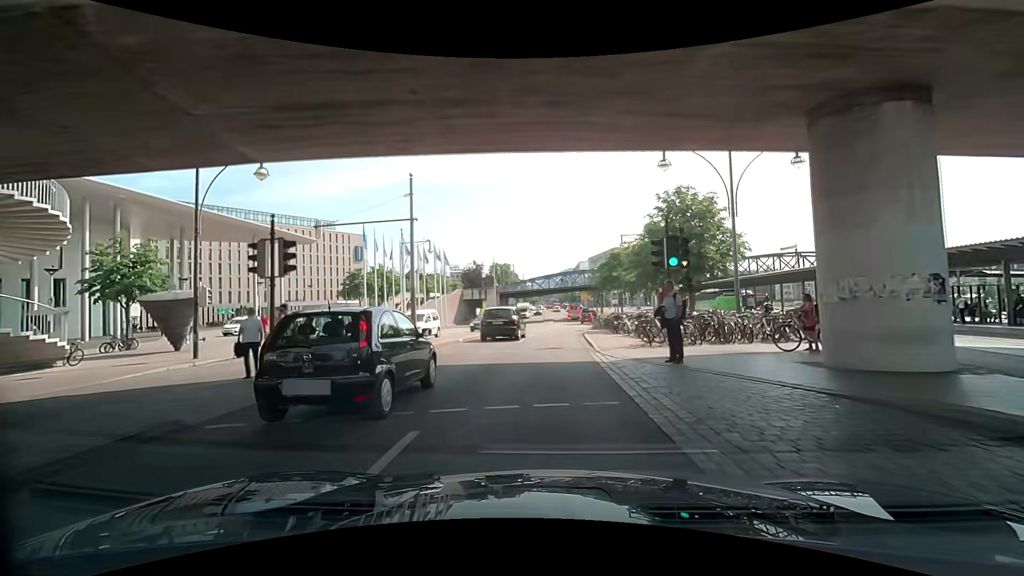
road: primary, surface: asphalt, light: Day
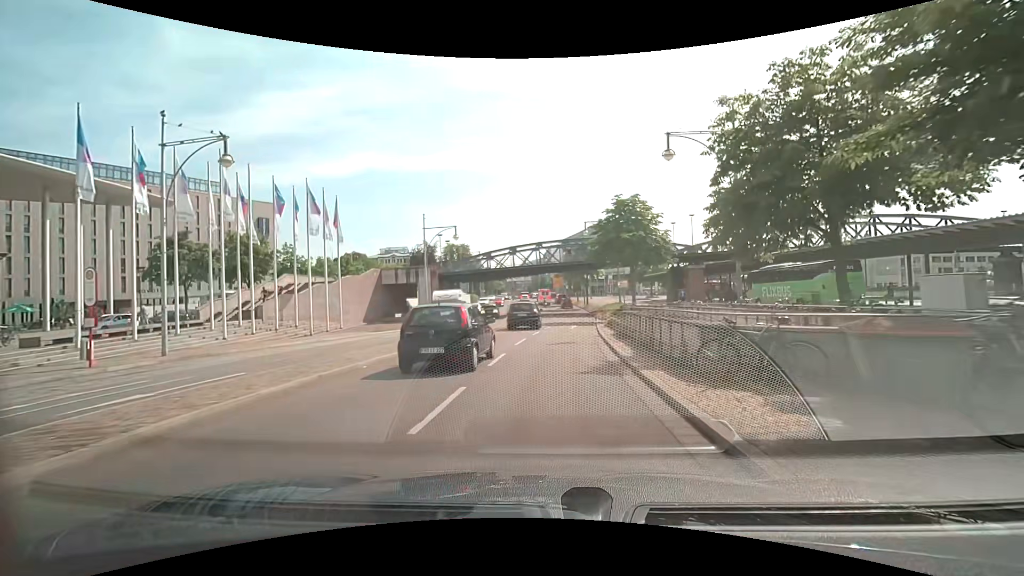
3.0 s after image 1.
(+1.5, +28.8) m; +3°
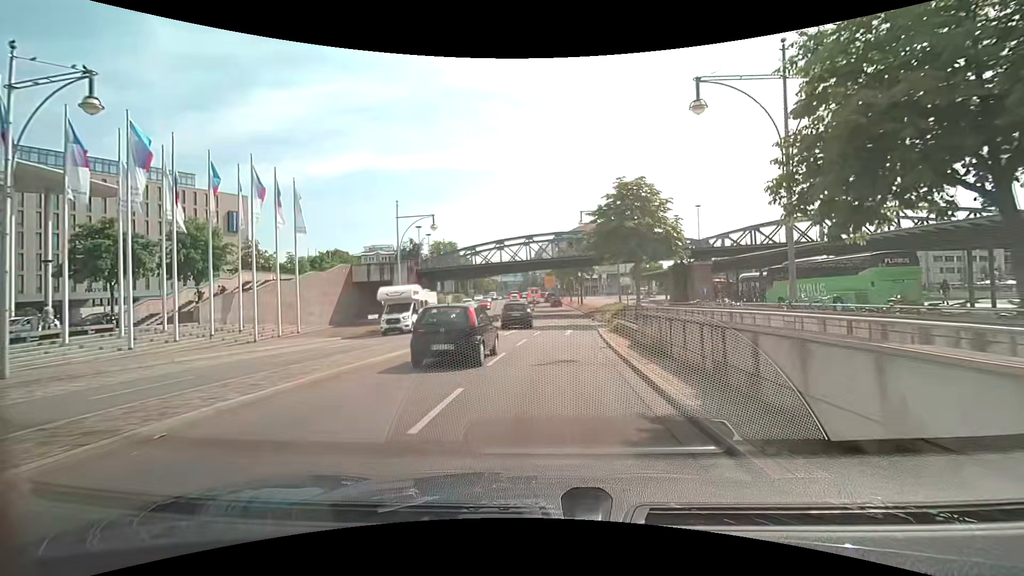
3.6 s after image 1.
(+0.1, +6.0) m; +2°
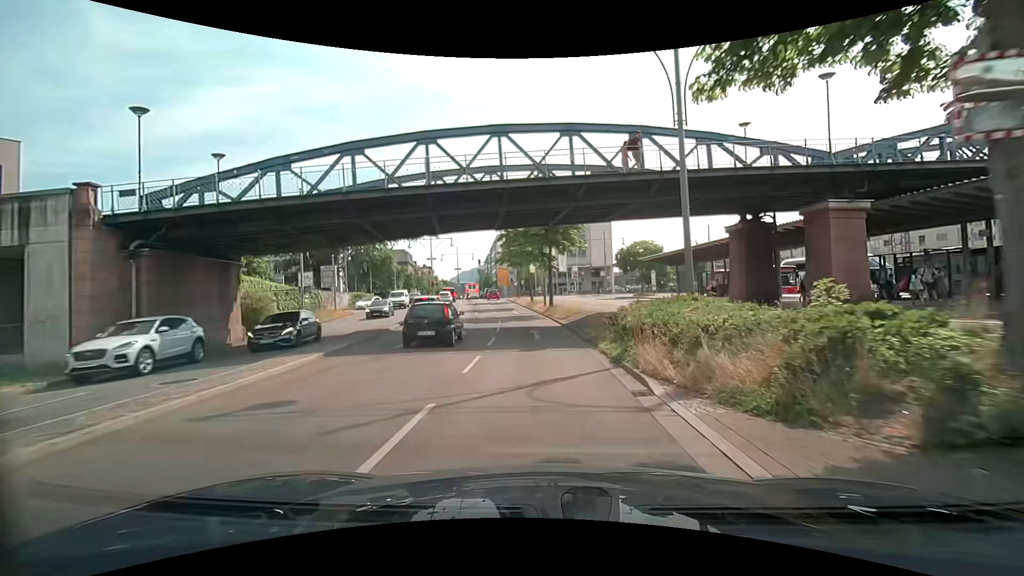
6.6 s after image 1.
(+1.3, +31.4) m; +5°
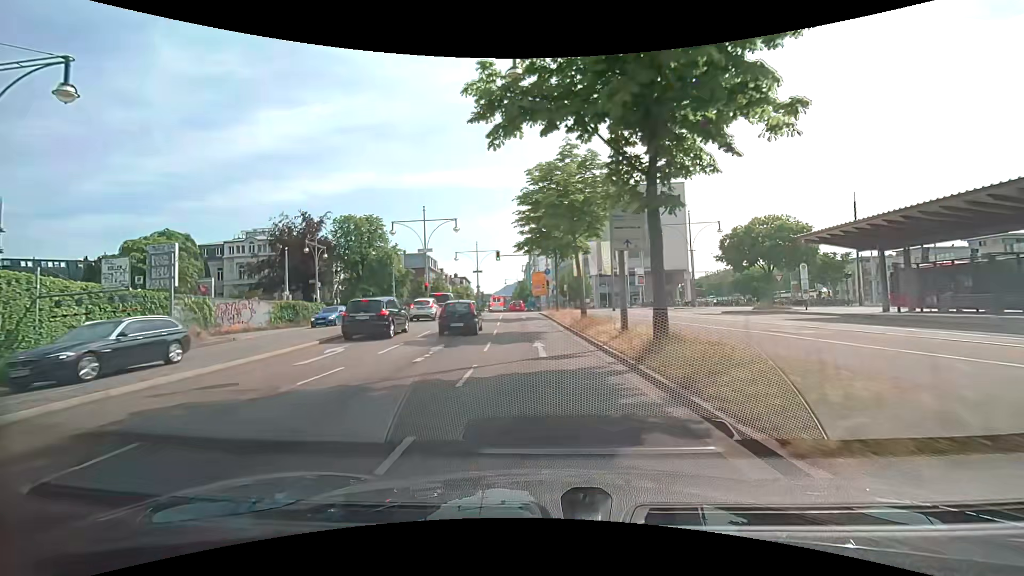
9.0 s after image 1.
(-0.8, +26.1) m; -5°
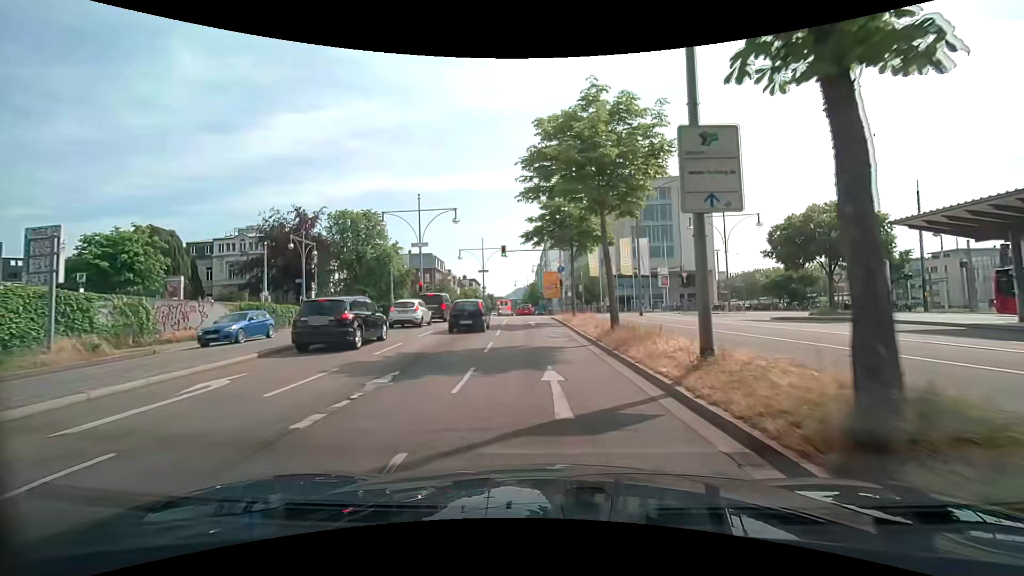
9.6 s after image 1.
(-0.2, +6.4) m; -2°
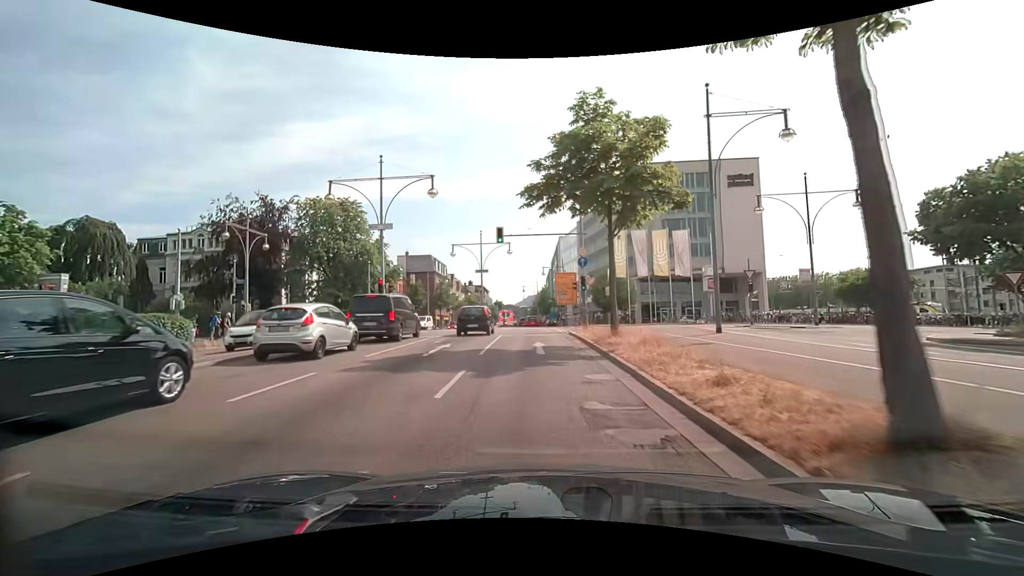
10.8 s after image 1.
(0.0, +12.6) m; 0°
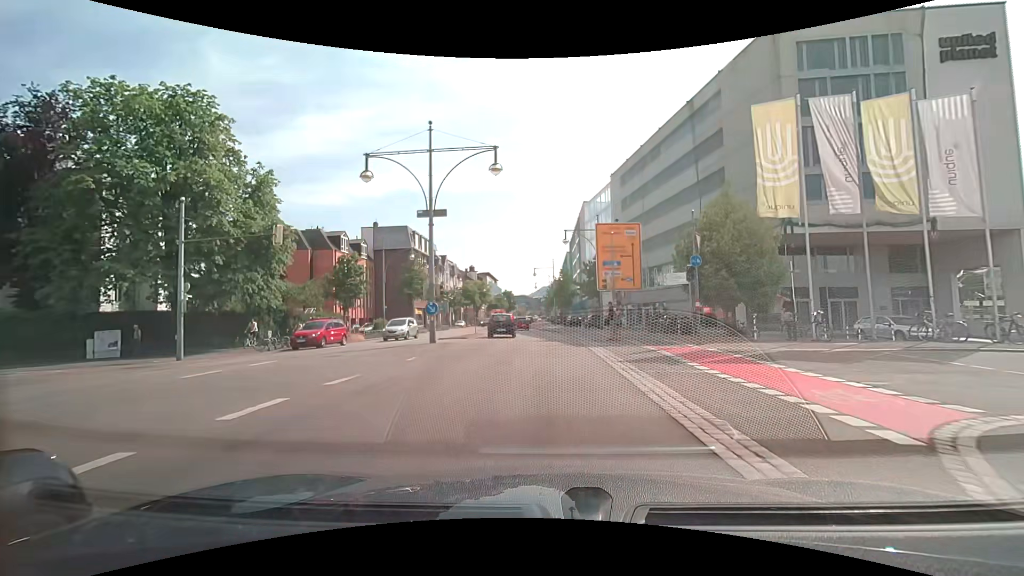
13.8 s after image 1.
(-0.9, +30.0) m; -2°
